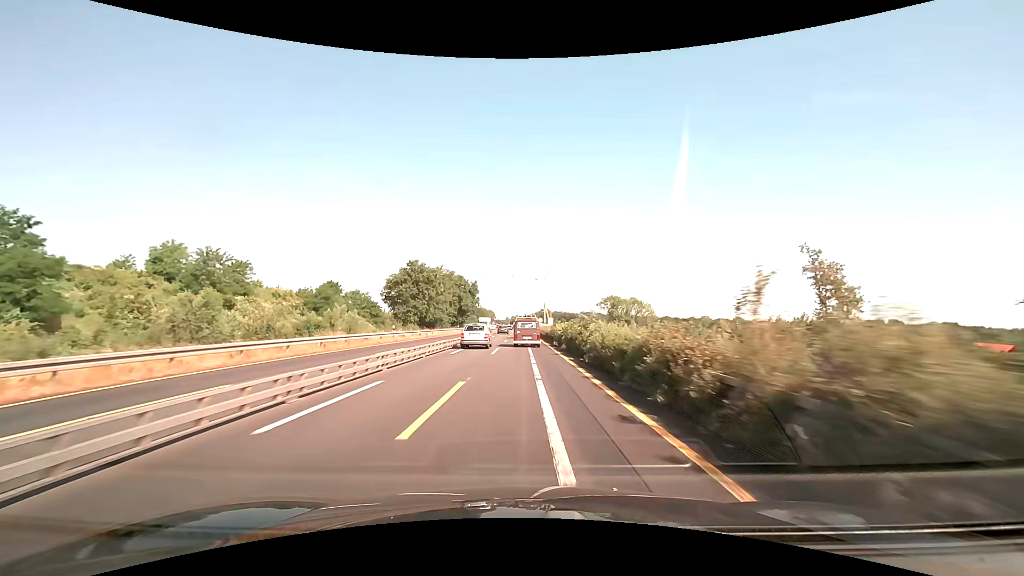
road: motorway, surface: asphalt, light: Day
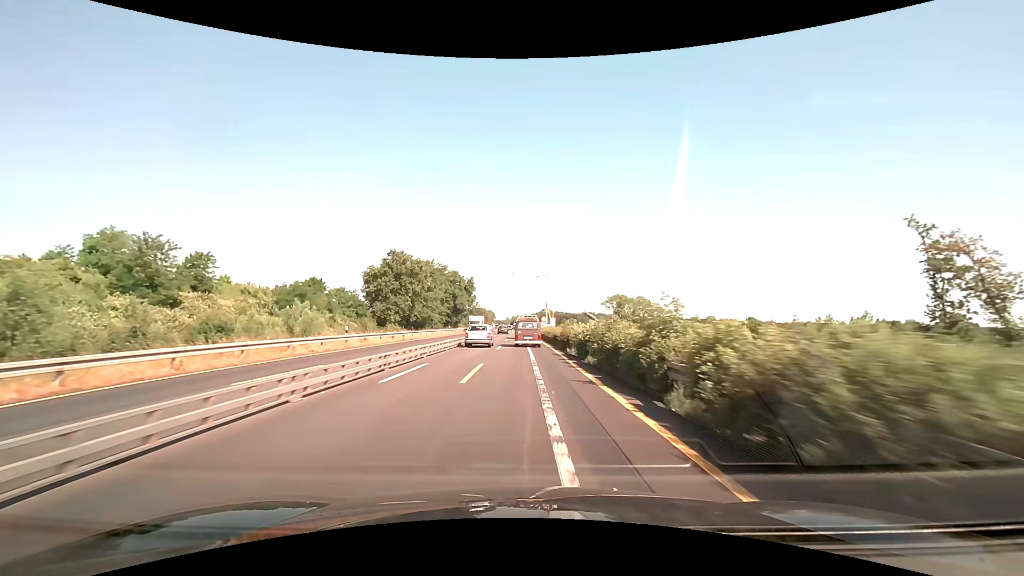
(0.0, +12.0) m; 0°
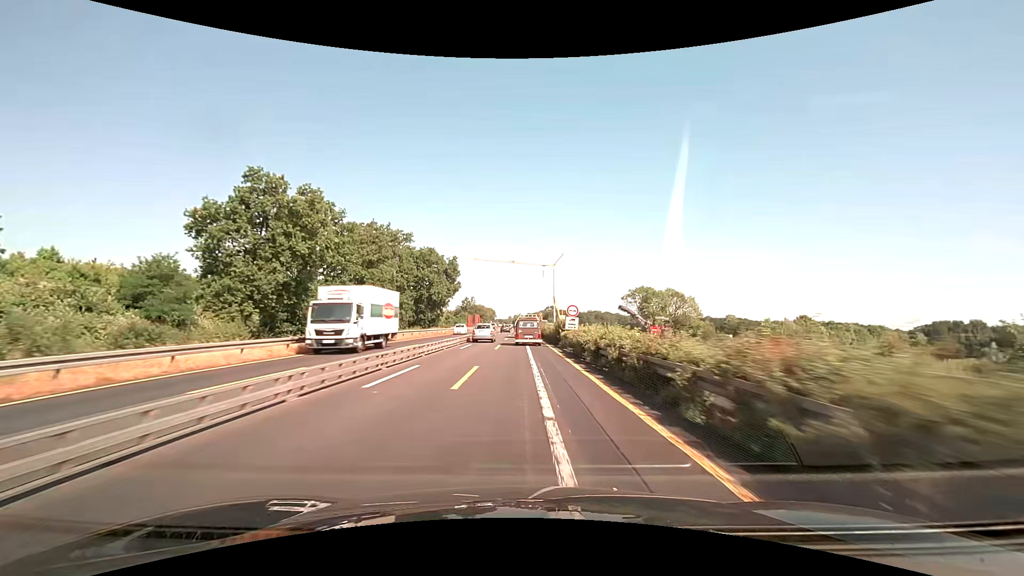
(-0.1, +36.3) m; 0°
